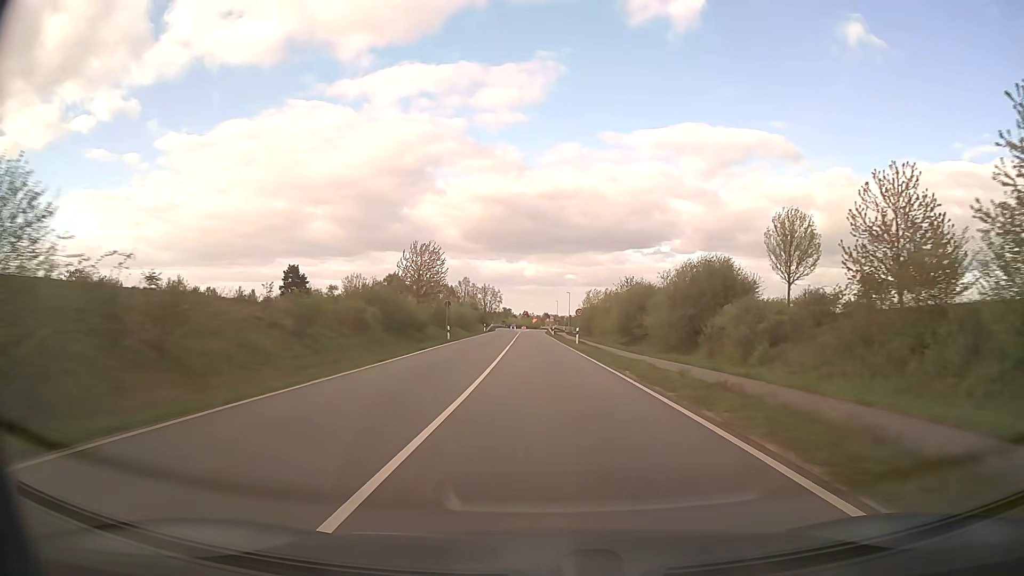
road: secondary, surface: asphalt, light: Day
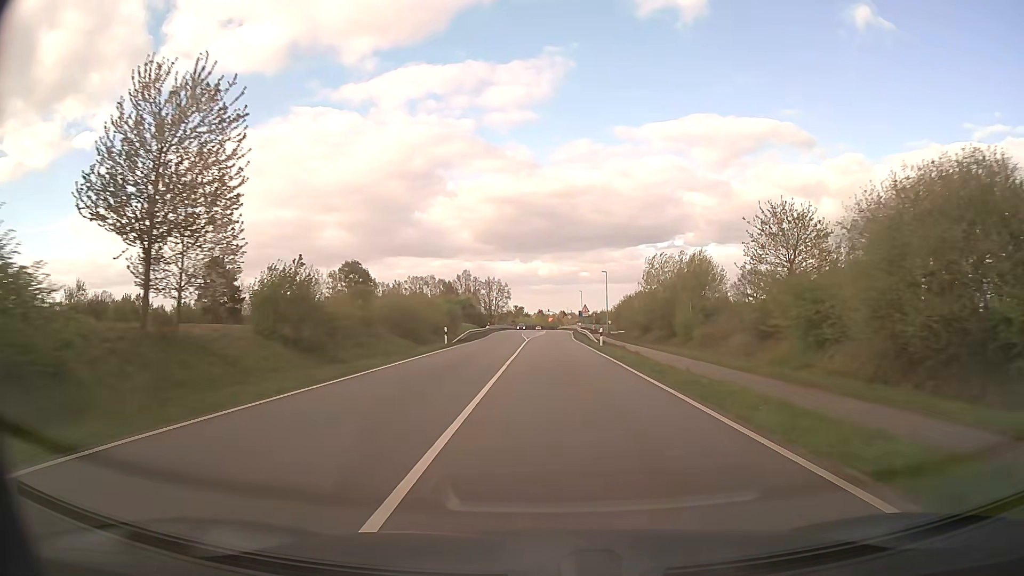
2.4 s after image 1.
(-0.9, +48.5) m; -1°
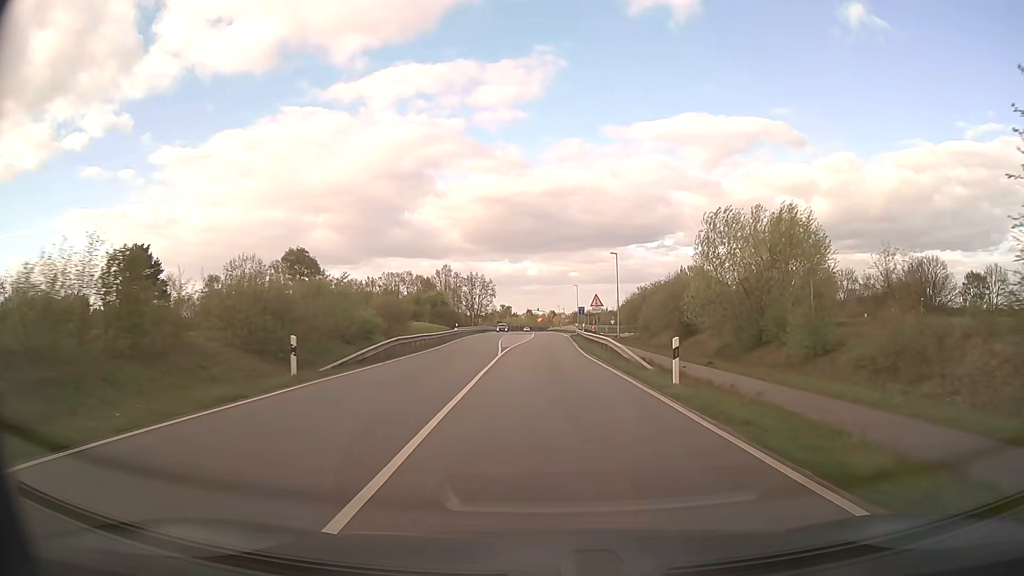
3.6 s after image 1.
(+0.2, +22.9) m; +1°
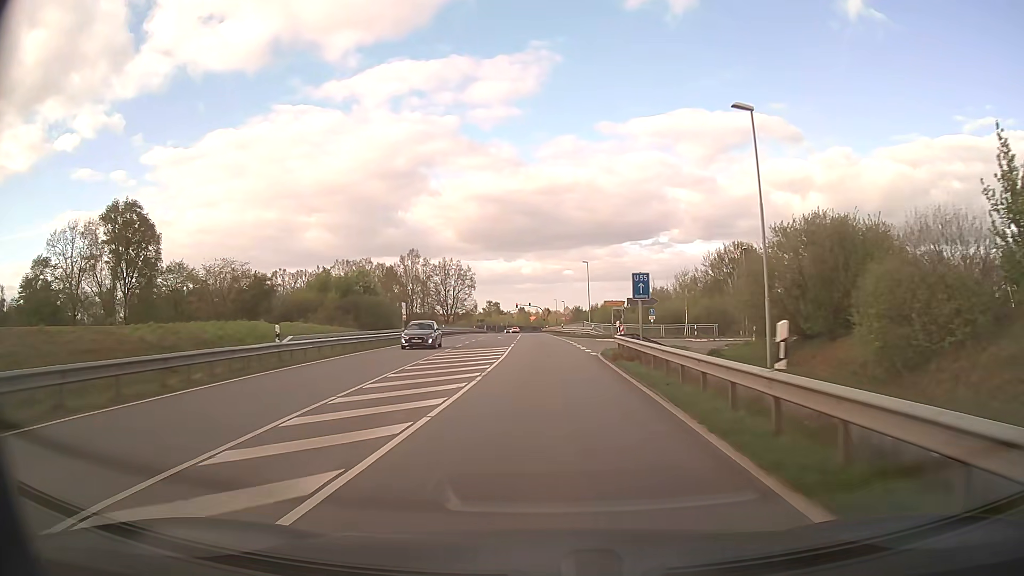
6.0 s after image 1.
(+0.3, +43.3) m; +1°
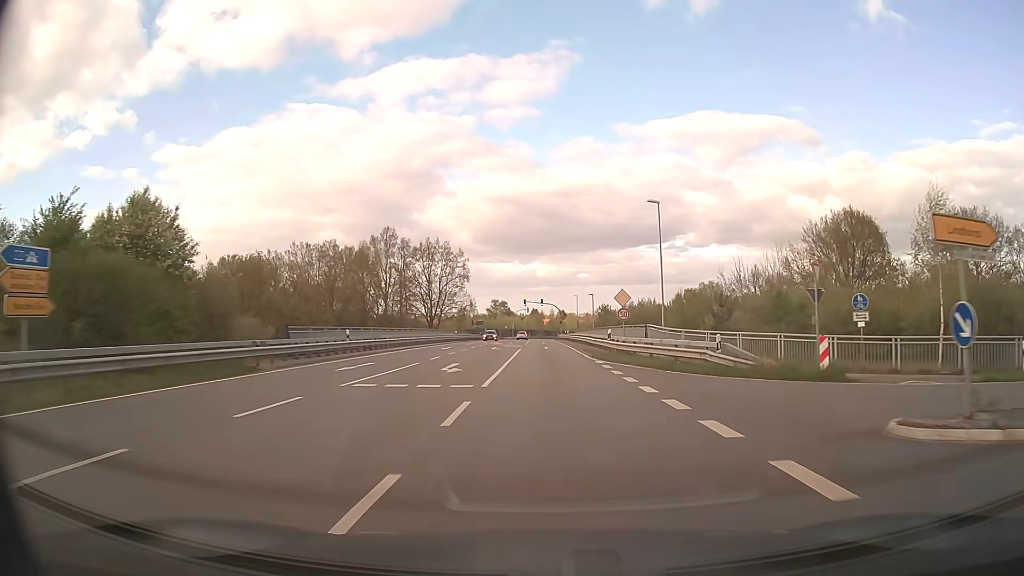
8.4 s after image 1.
(-0.4, +40.3) m; -1°
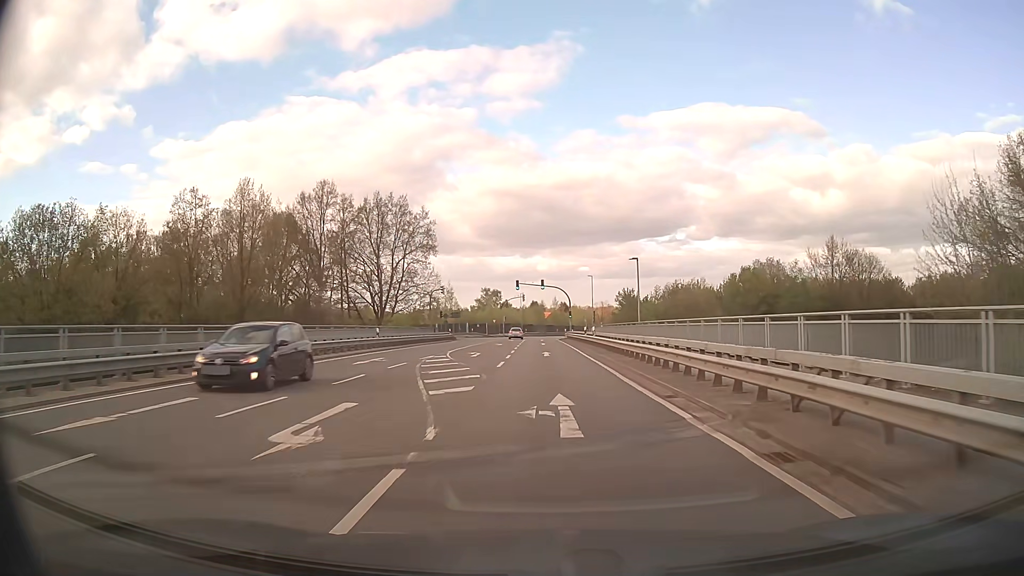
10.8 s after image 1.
(0.0, +37.2) m; 0°
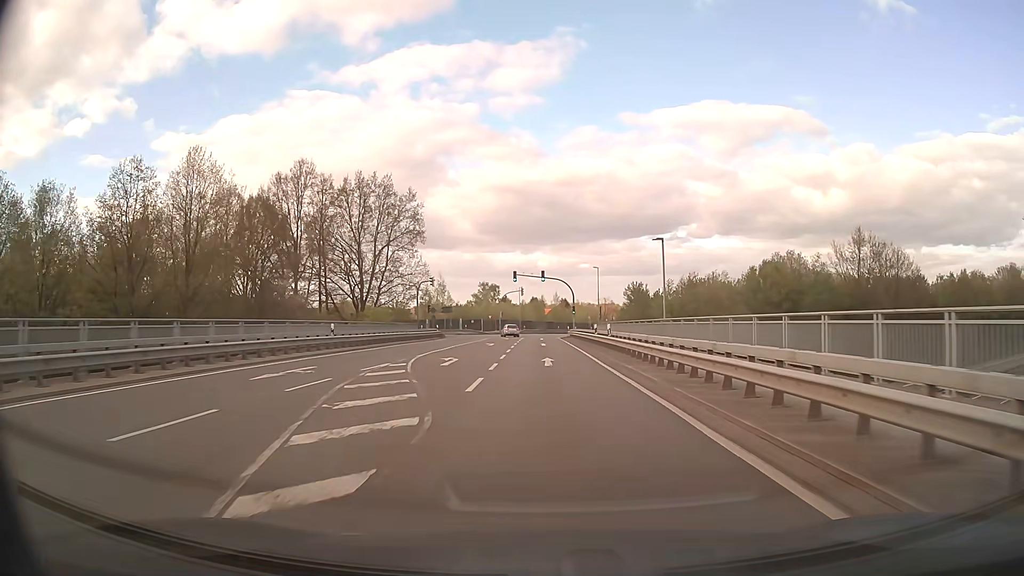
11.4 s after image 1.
(0.0, +8.8) m; 0°
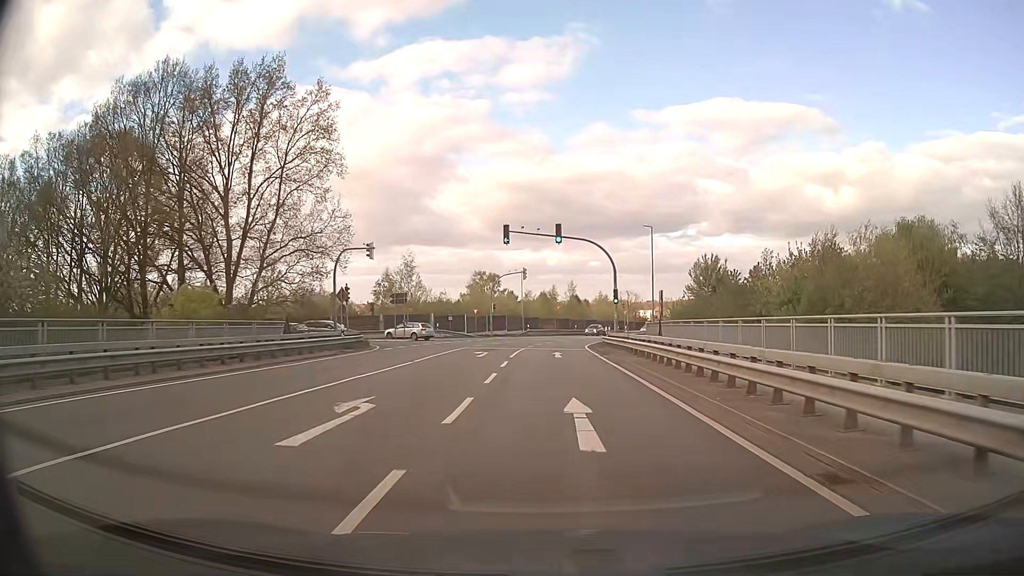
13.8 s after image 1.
(-0.2, +33.8) m; -1°
(0, +10) (0, +20) (0, +30) (+1, +40) (+2, +50) (+3, +60) (+6, +70) (+8, +79) (+12, +89) (+16, +98) m
